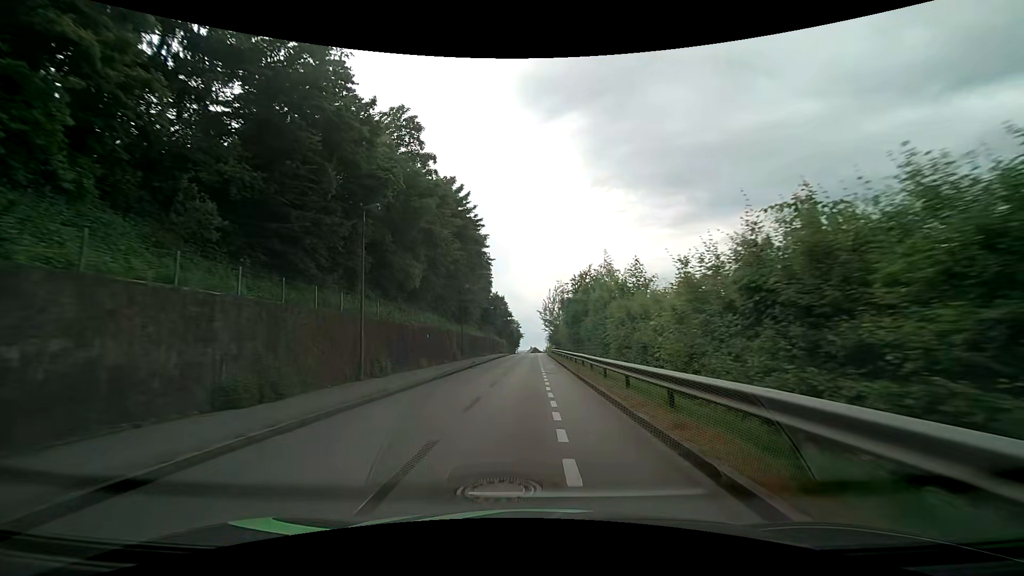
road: residential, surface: asphalt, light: Day
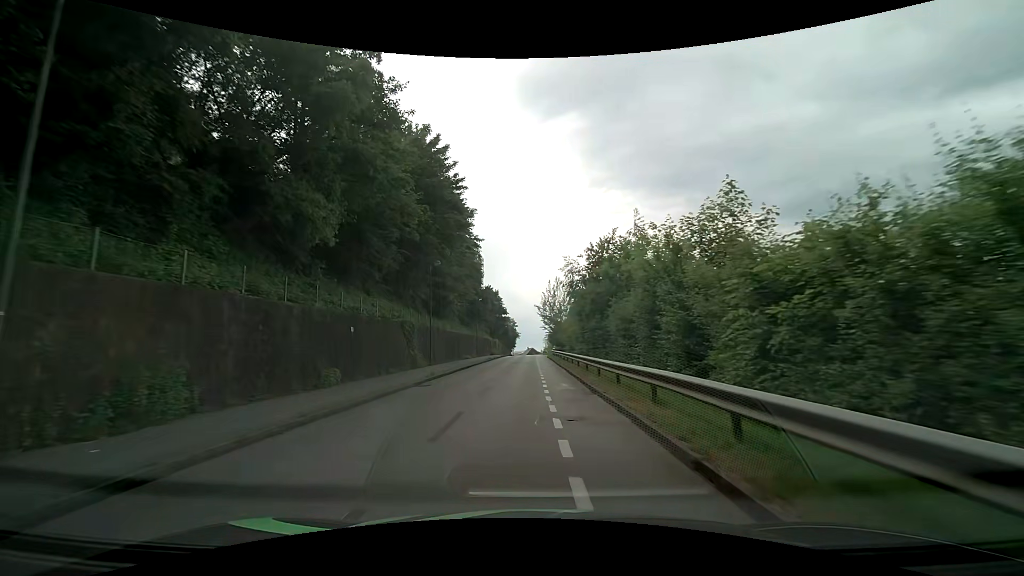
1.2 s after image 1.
(0.0, +14.9) m; 0°
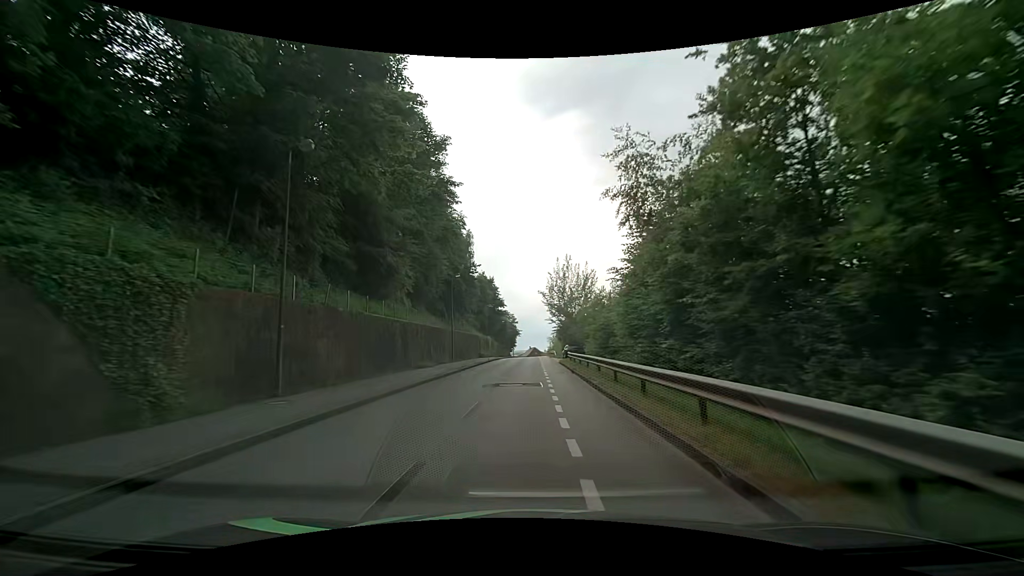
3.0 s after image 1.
(0.0, +22.6) m; 0°
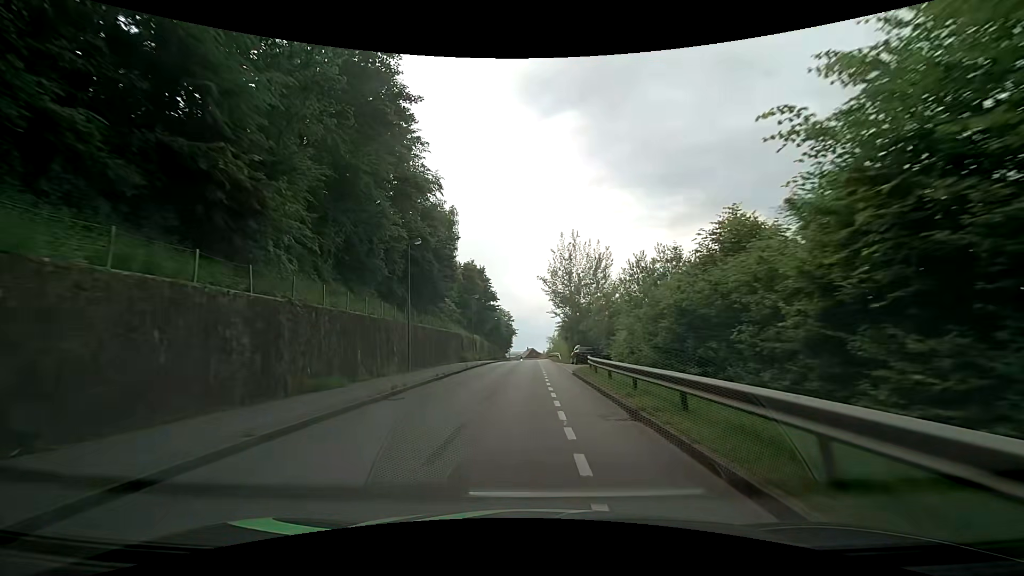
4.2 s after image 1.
(+0.1, +15.1) m; +1°
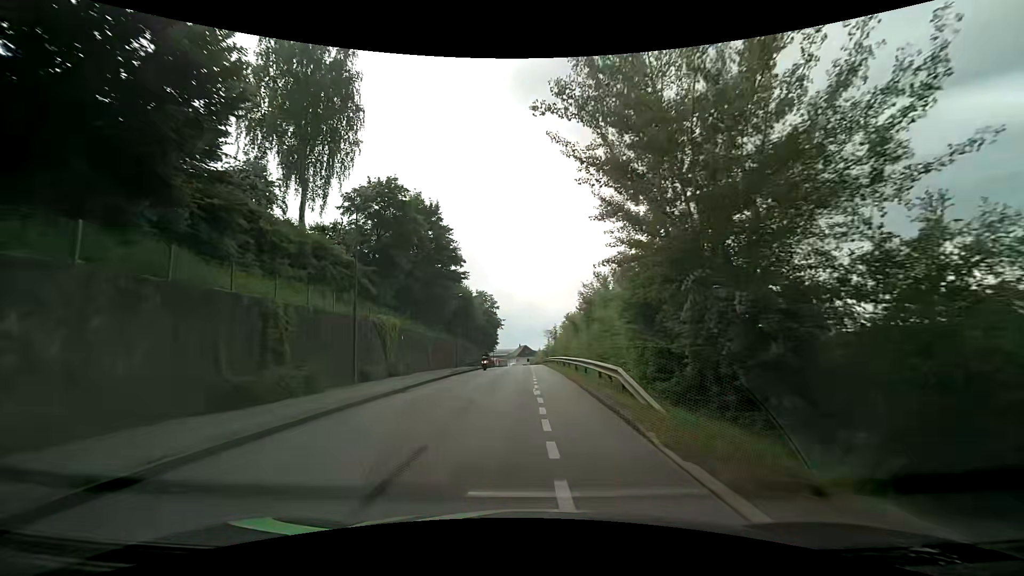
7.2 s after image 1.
(+0.1, +38.1) m; +1°
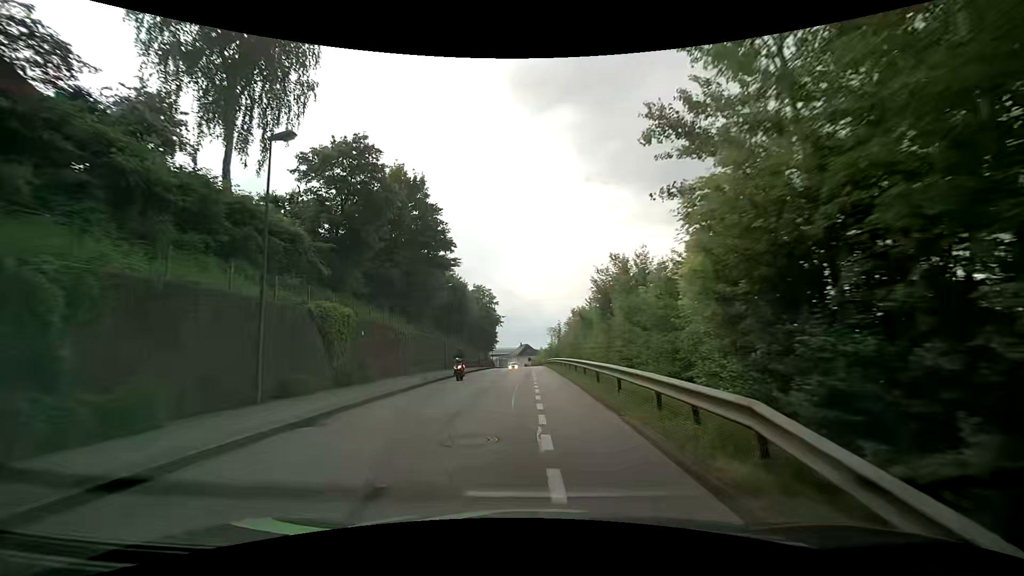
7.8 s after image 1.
(-0.1, +7.7) m; -1°
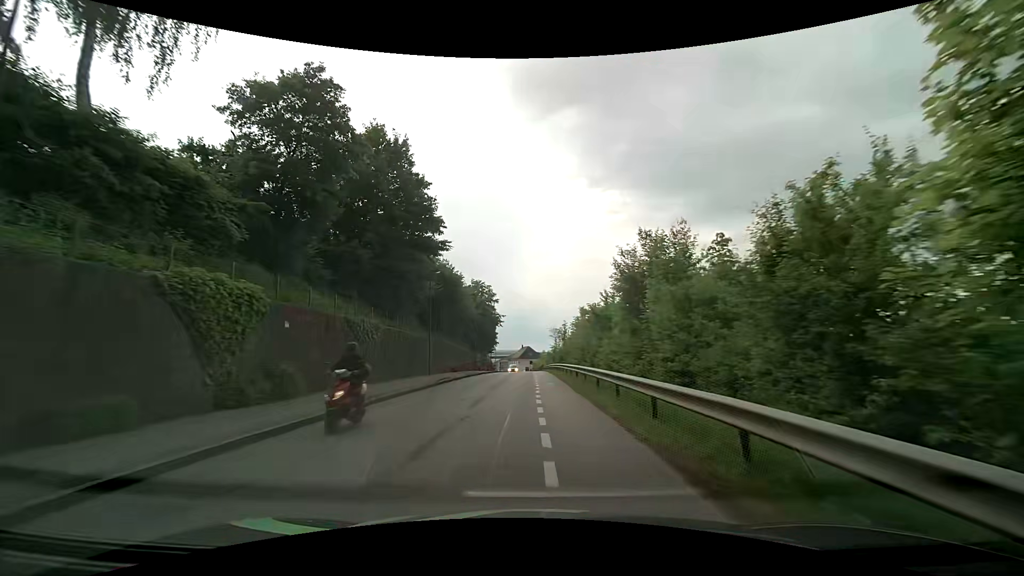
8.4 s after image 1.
(0.0, +7.7) m; 0°
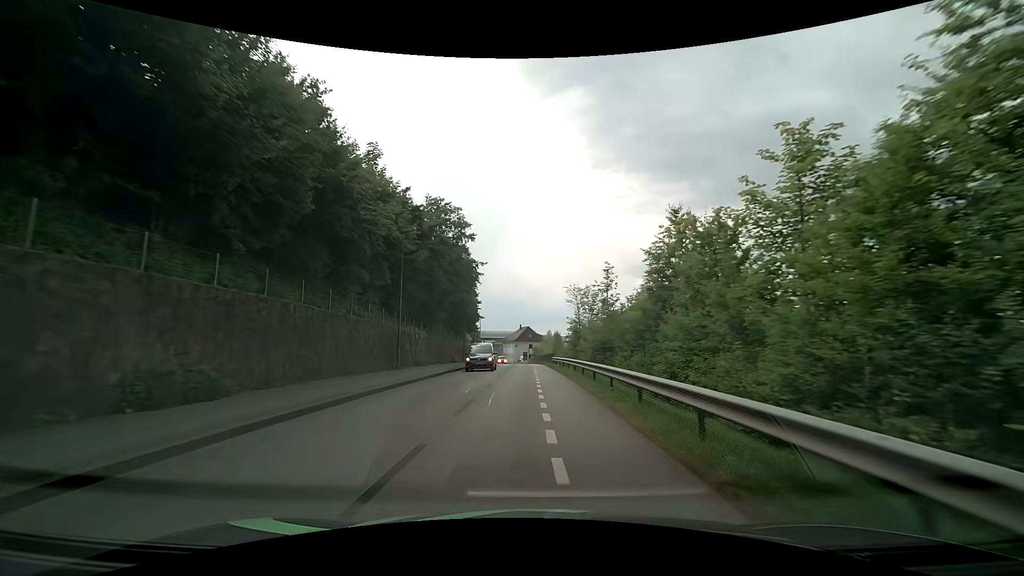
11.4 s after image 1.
(+0.1, +38.6) m; 0°
(0, +10) (0, +20) (0, +30) (0, +40) (0, +50) (0, +60) (-1, +70) (-1, +80) (-1, +90) (-2, +100) m
